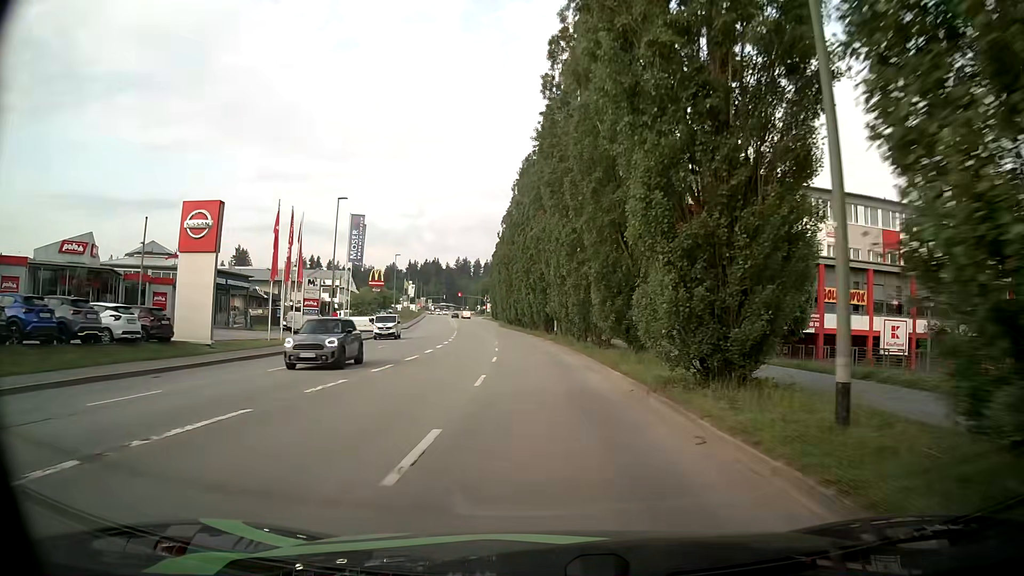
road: tertiary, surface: asphalt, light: Day
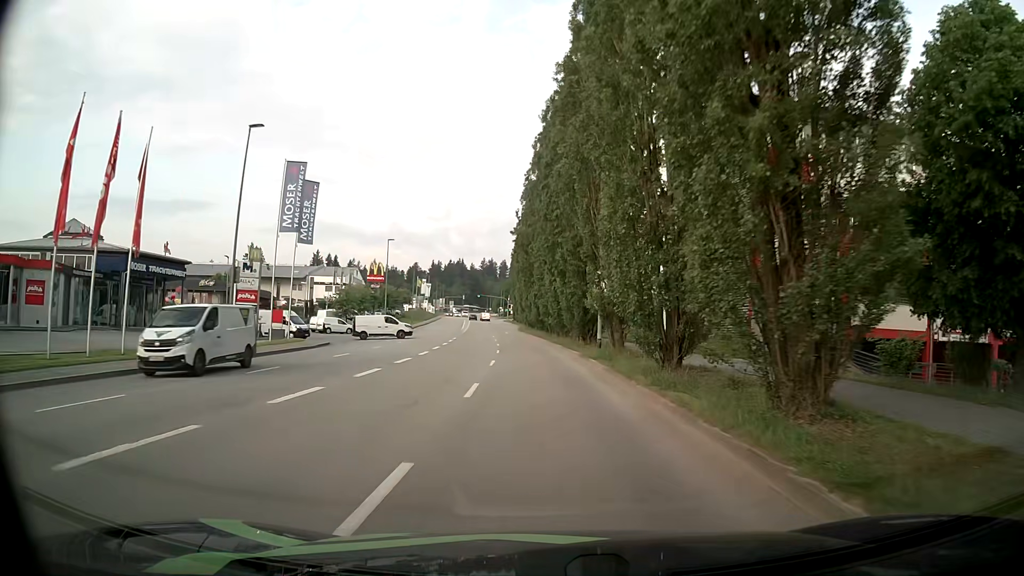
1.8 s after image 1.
(-0.4, +20.2) m; -3°
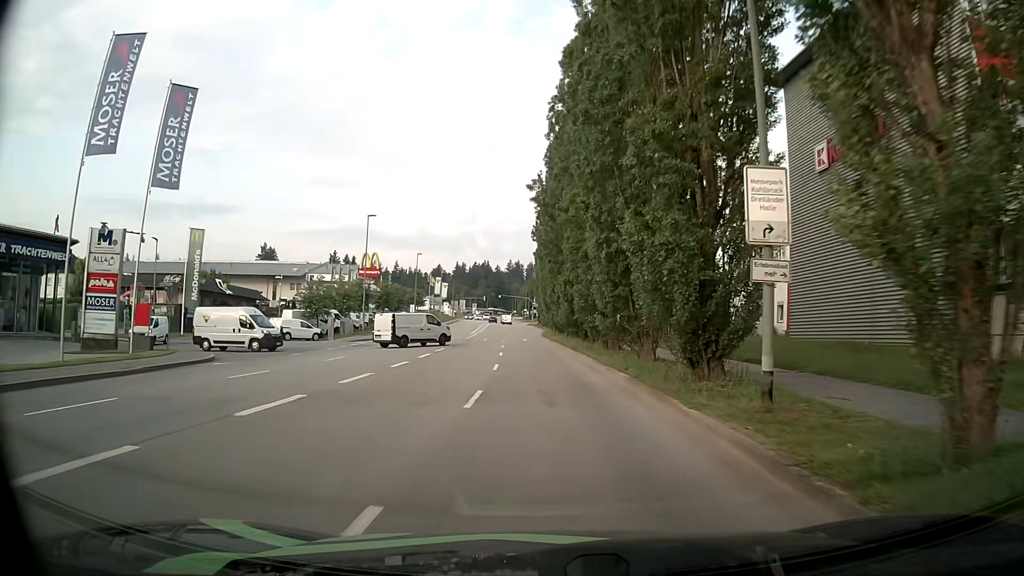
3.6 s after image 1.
(-0.5, +19.8) m; -3°
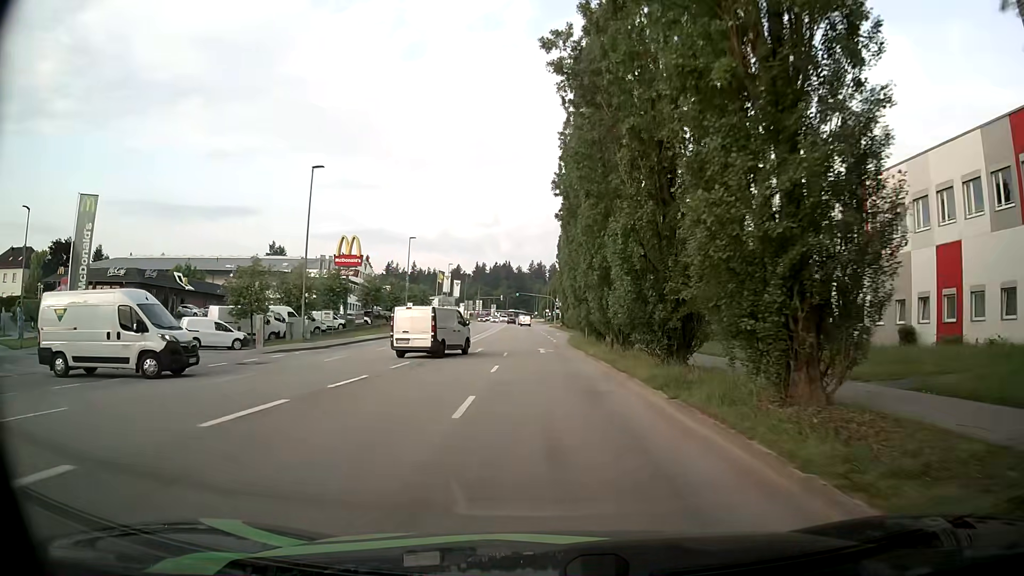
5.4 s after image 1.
(-0.1, +19.4) m; -1°
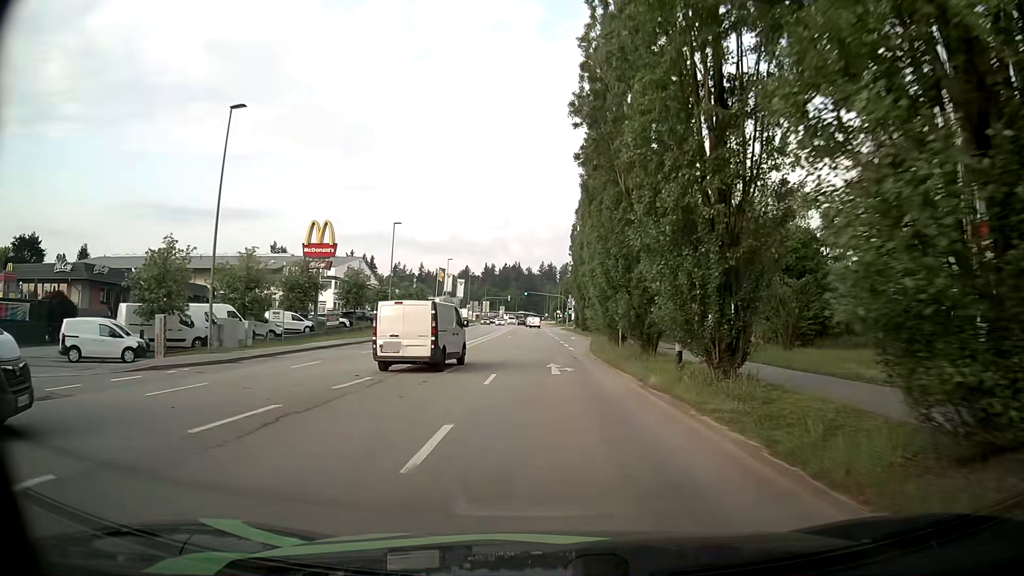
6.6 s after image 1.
(-0.1, +12.6) m; -1°
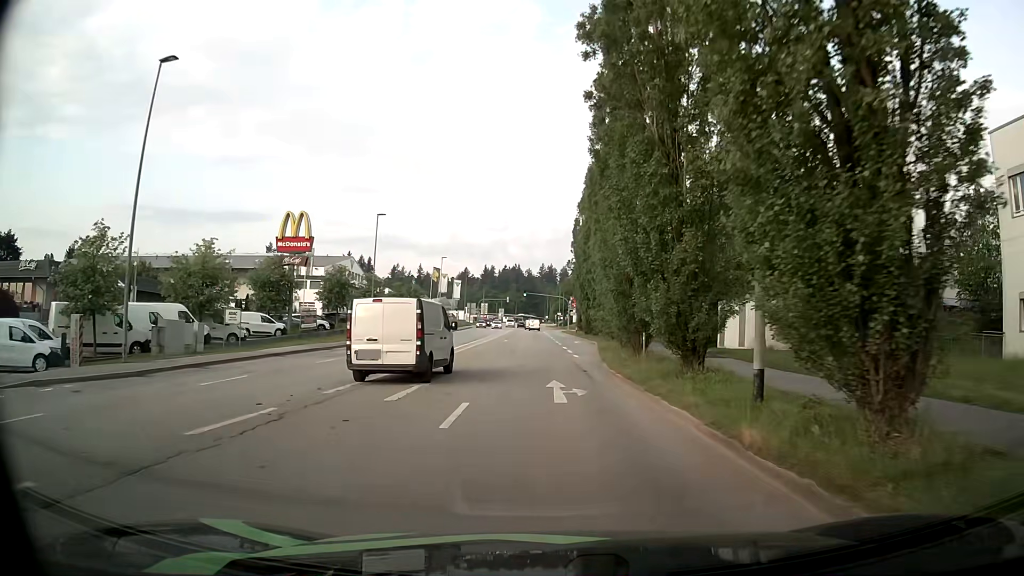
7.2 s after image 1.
(-0.1, +6.3) m; 0°
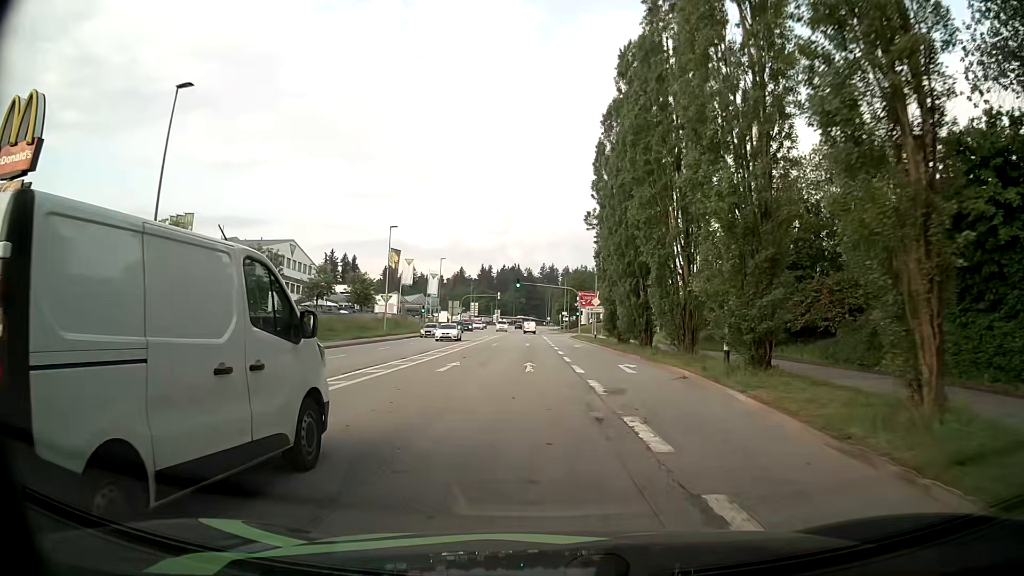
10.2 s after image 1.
(-0.1, +33.2) m; -1°
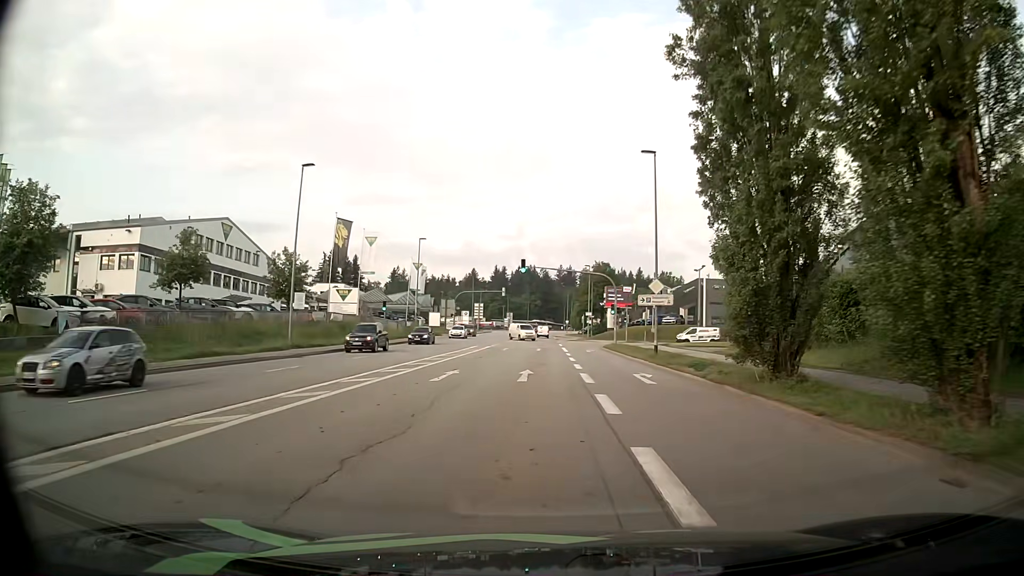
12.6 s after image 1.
(+0.4, +27.1) m; 0°
(0, +10) (0, +20) (0, +30) (0, +40) (-1, +50) (-1, +60) (-1, +70) (-1, +80) (-1, +90) (-1, +100) m
